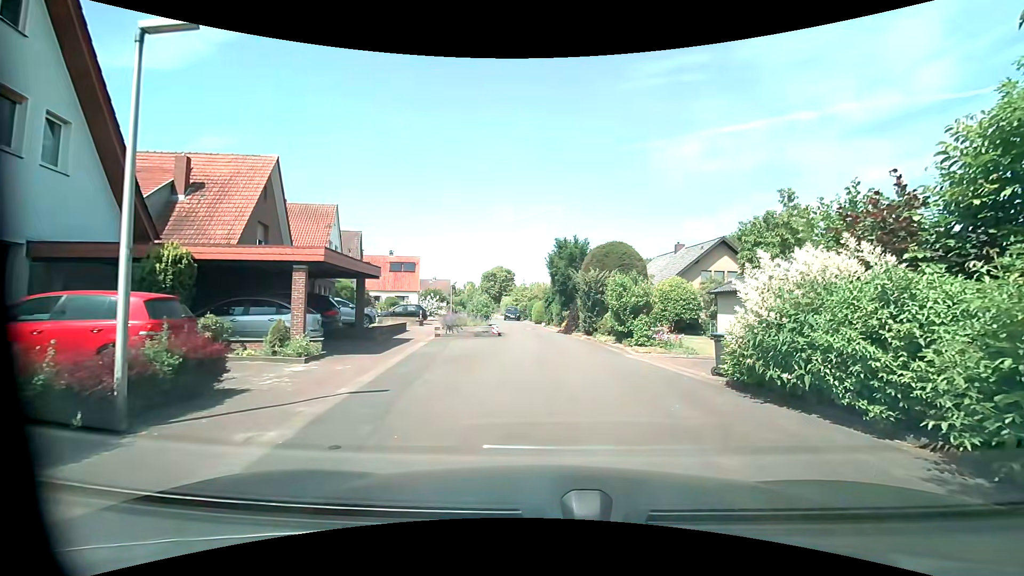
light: Day
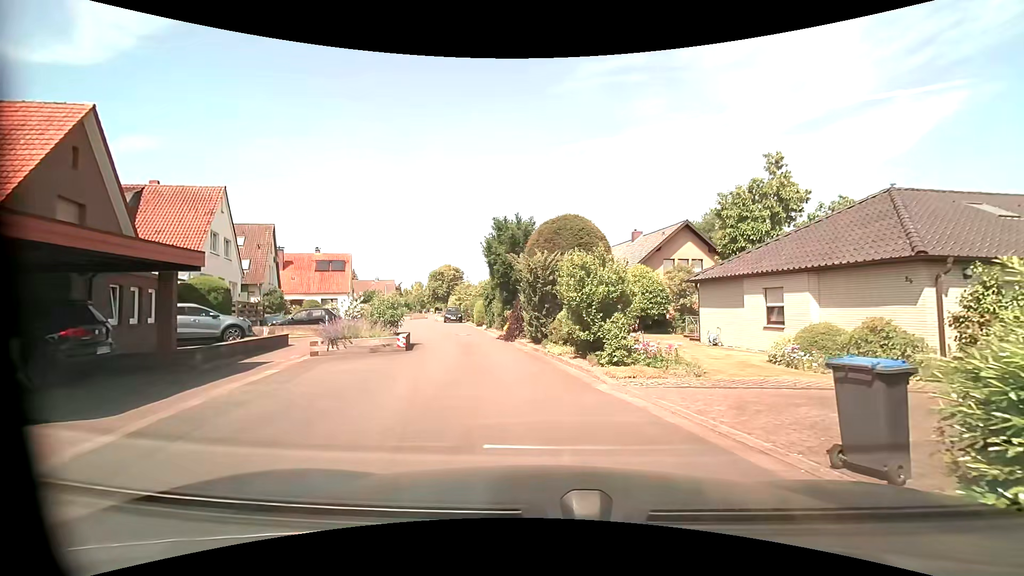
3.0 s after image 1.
(+0.5, +6.9) m; +5°
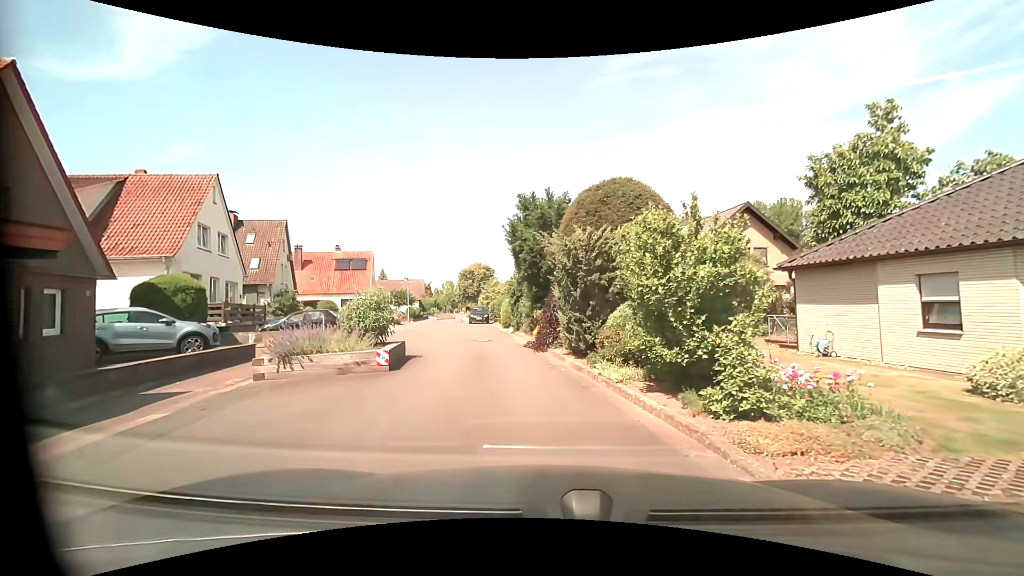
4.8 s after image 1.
(-0.2, +4.9) m; -4°
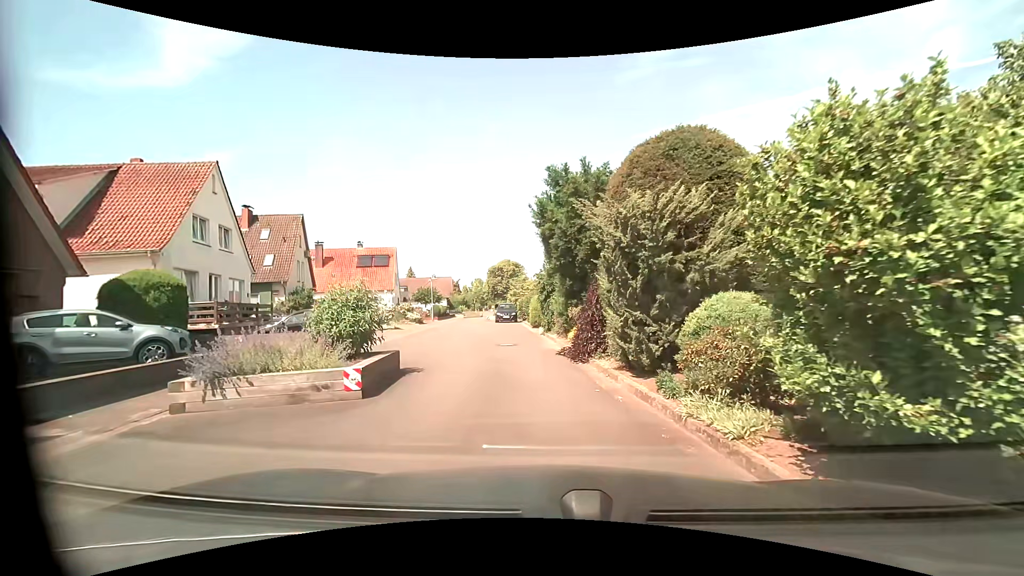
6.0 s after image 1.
(-0.1, +3.5) m; -4°
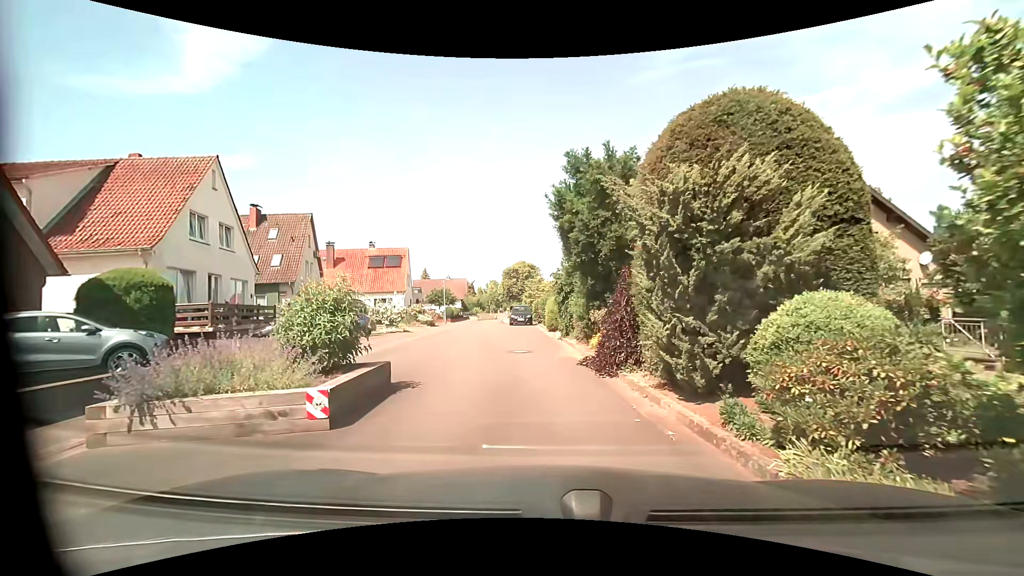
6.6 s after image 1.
(0.0, +1.7) m; -1°
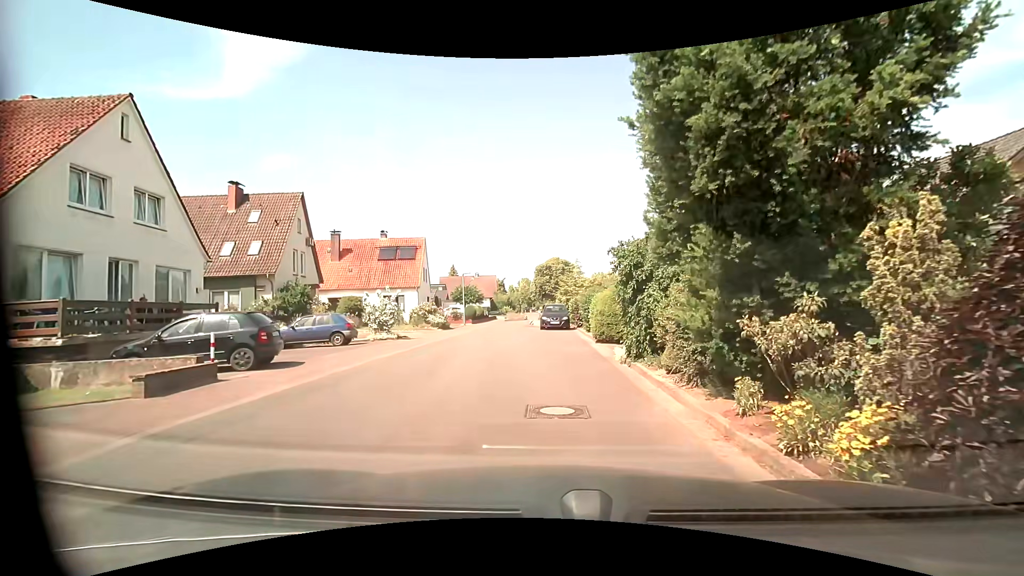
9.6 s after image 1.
(-0.4, +8.3) m; -5°
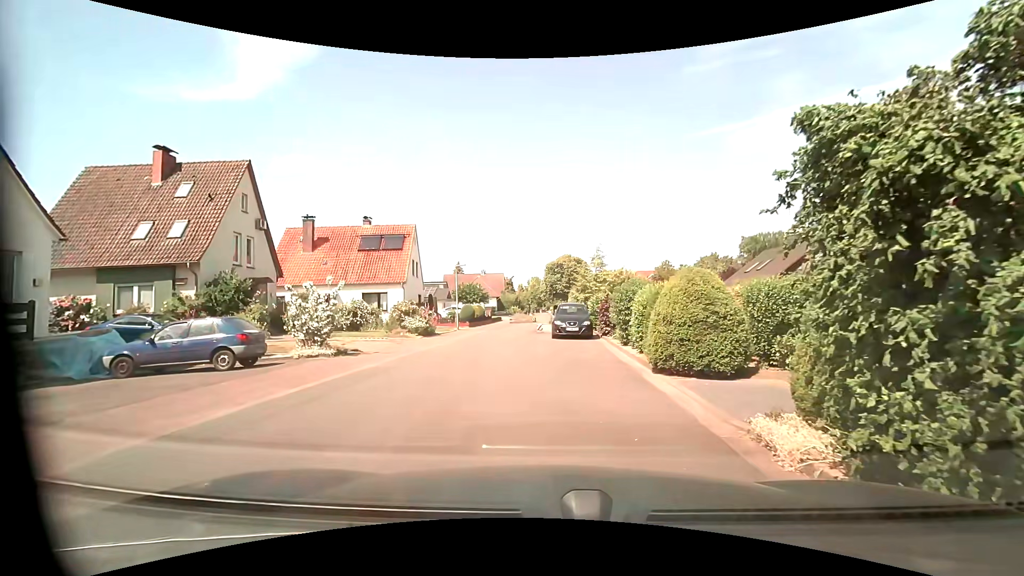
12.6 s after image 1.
(0.0, +8.1) m; -2°
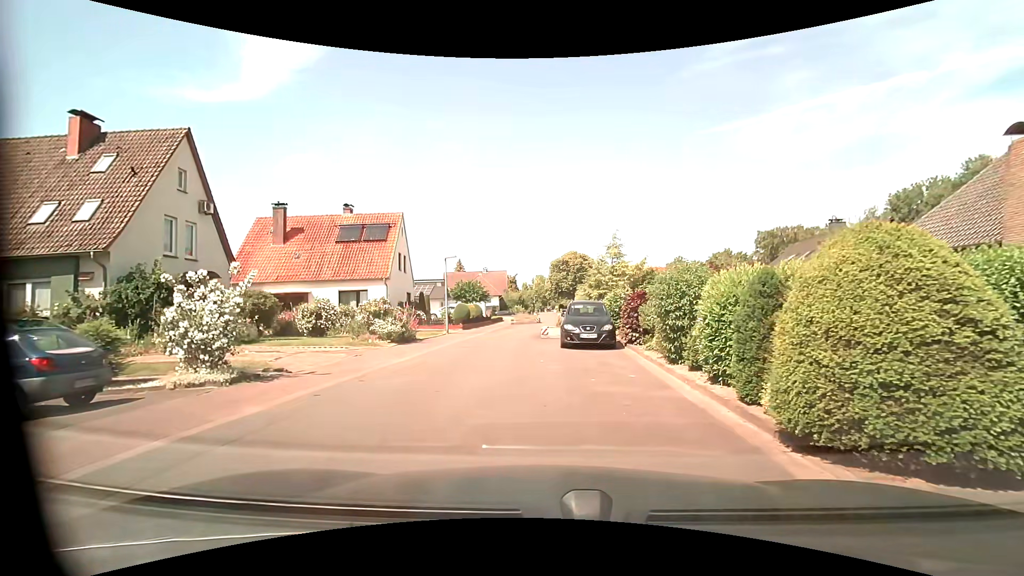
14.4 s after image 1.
(0.0, +5.4) m; 0°
